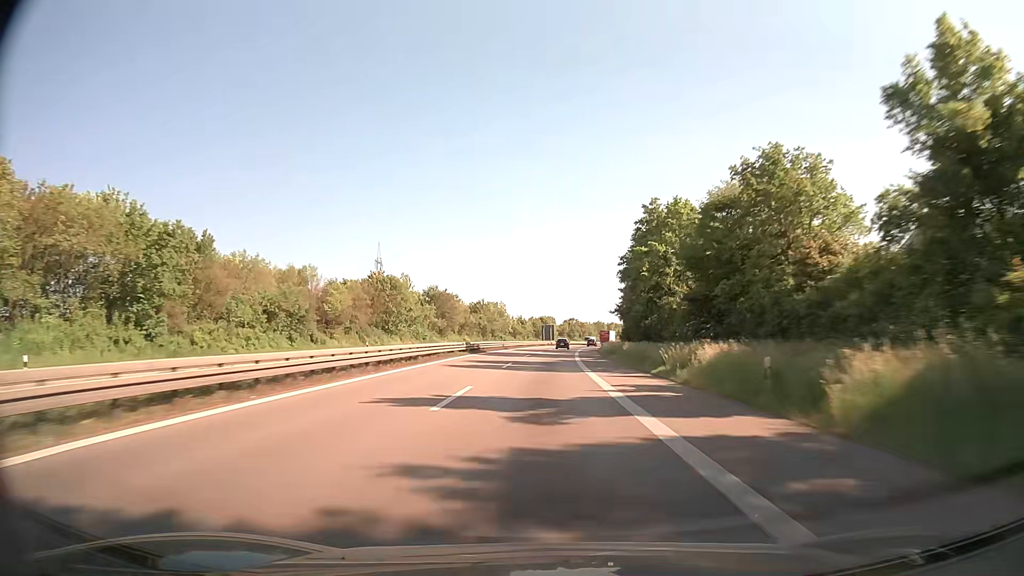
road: trunk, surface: asphalt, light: Day
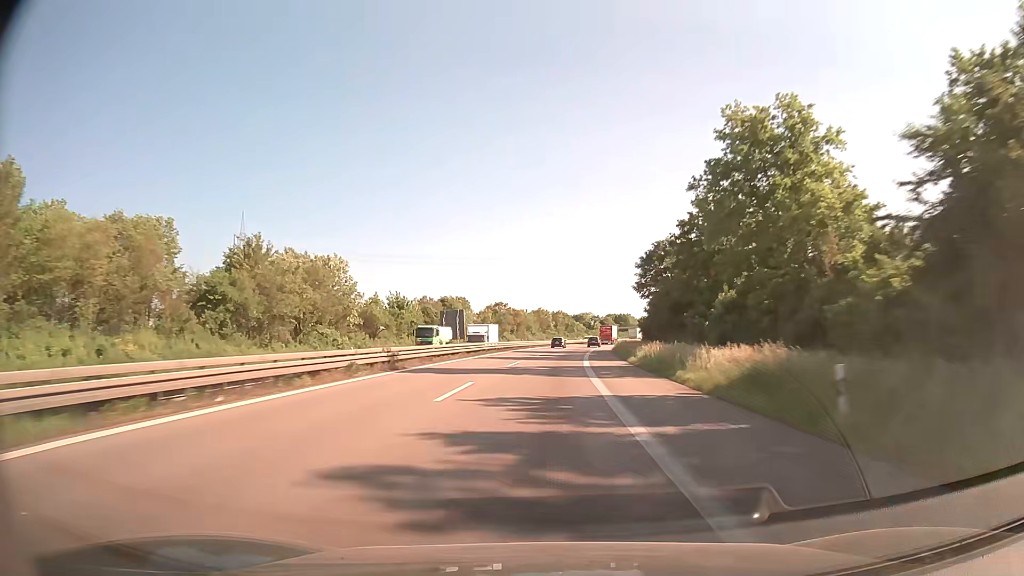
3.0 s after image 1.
(+4.4, +105.5) m; +6°
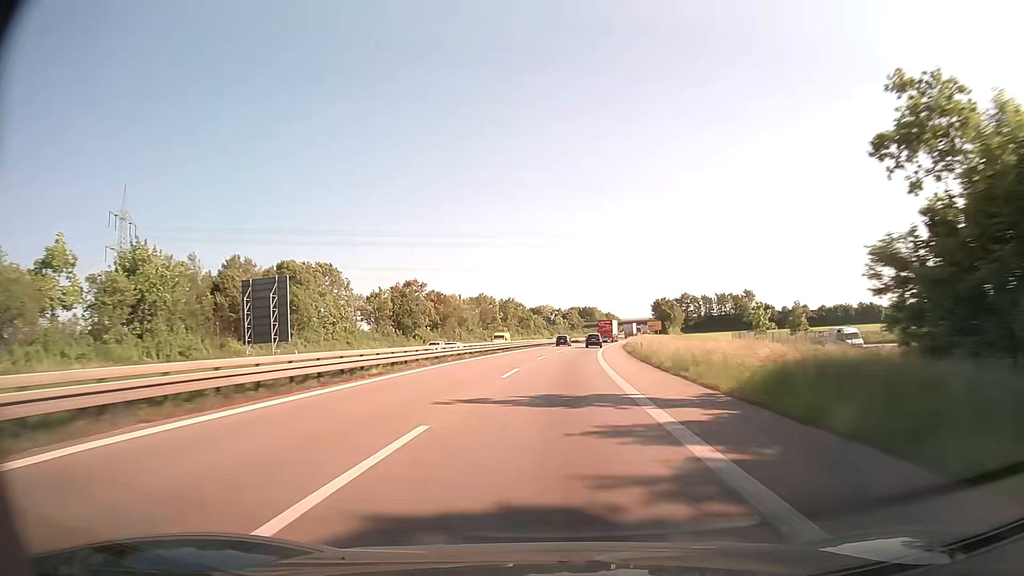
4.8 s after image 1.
(+2.4, +63.7) m; +4°
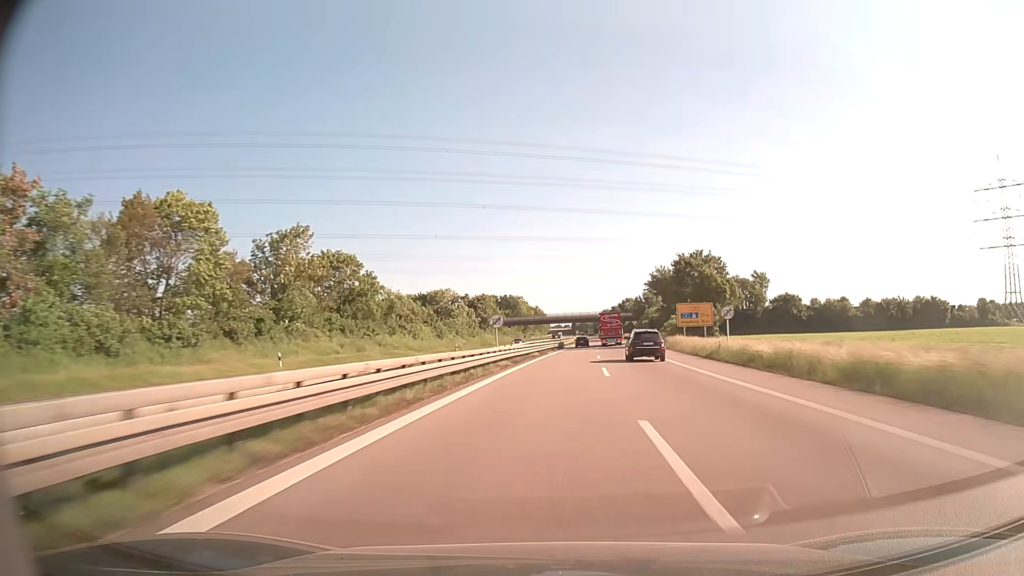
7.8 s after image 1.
(+5.7, +106.8) m; +7°
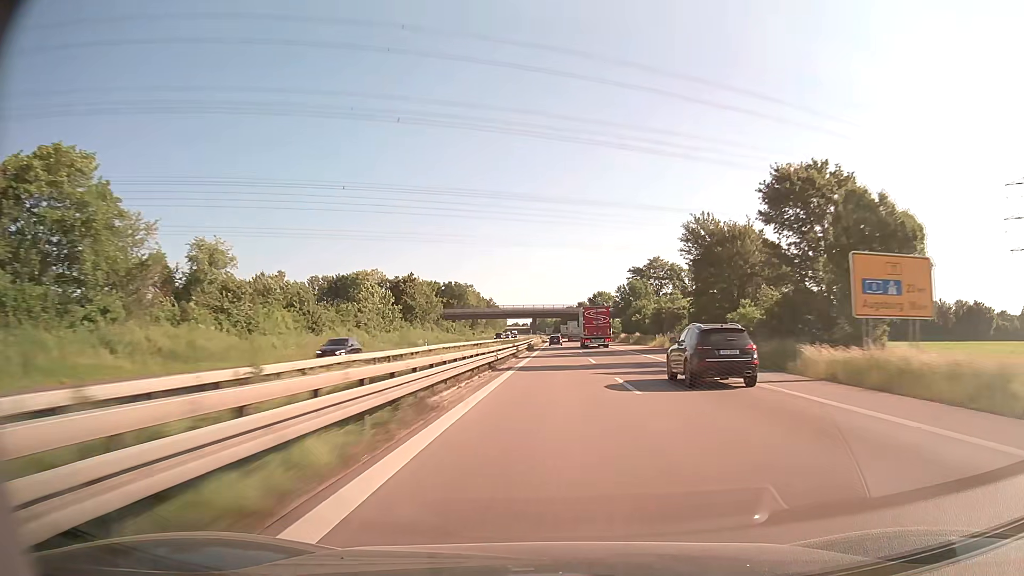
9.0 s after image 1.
(+1.4, +43.0) m; +4°
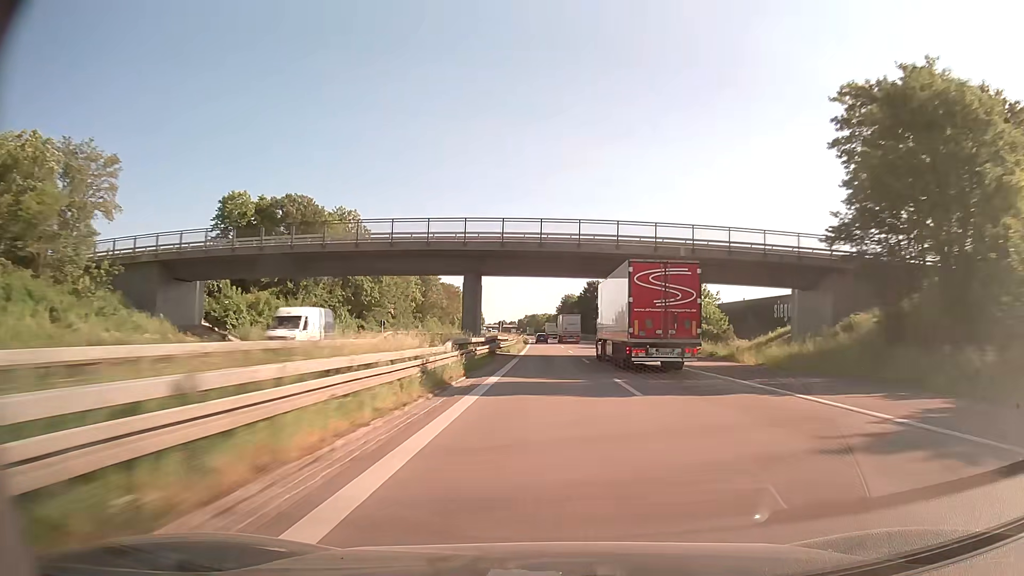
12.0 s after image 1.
(+2.2, +108.6) m; +1°
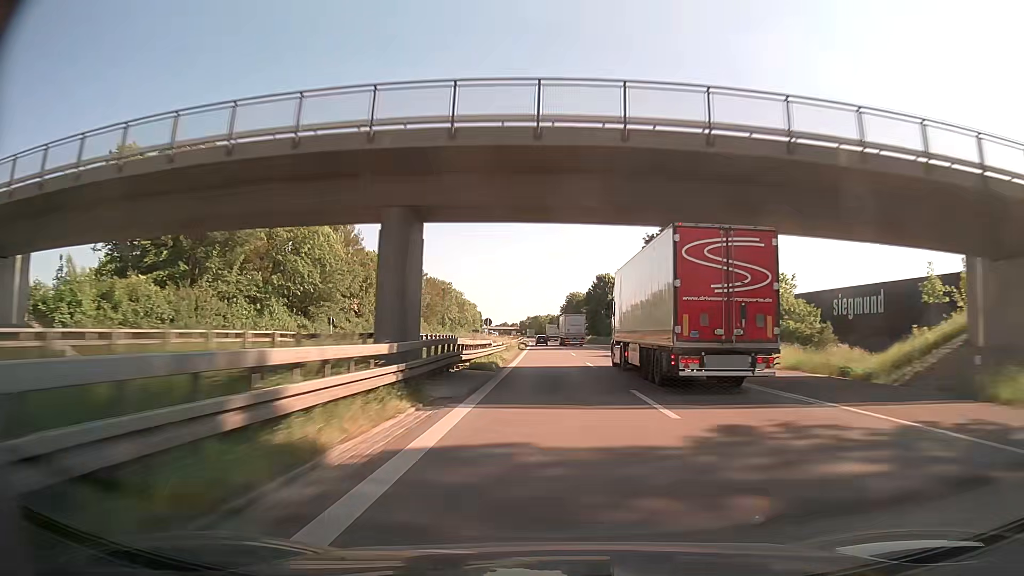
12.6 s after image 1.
(0.0, +22.0) m; 0°
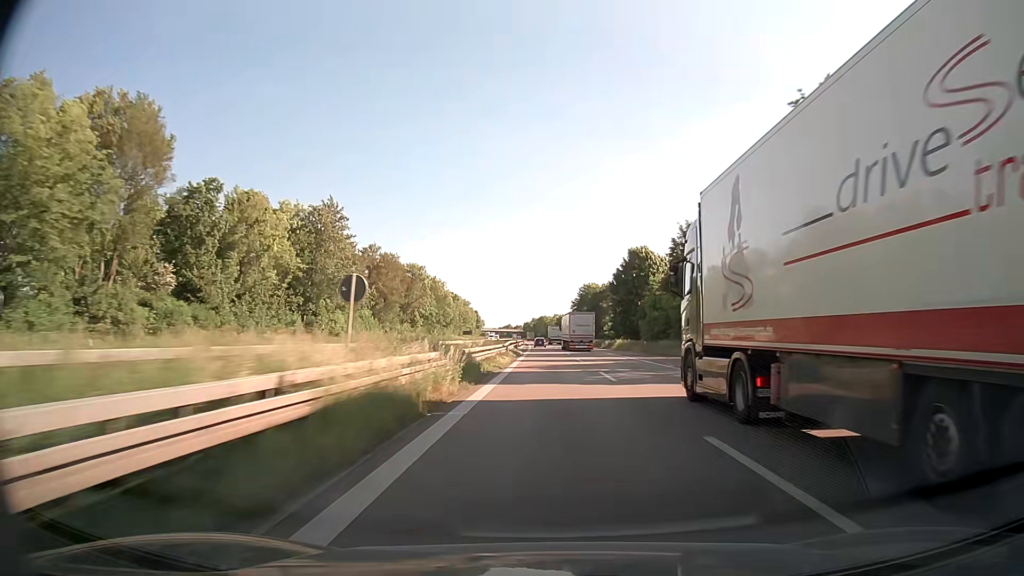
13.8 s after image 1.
(-0.2, +44.2) m; -1°
(0, +10) (0, +20) (0, +30) (0, +40) (0, +50) (0, +60) (0, +70) (0, +80) (-1, +90) (-1, +100) m
